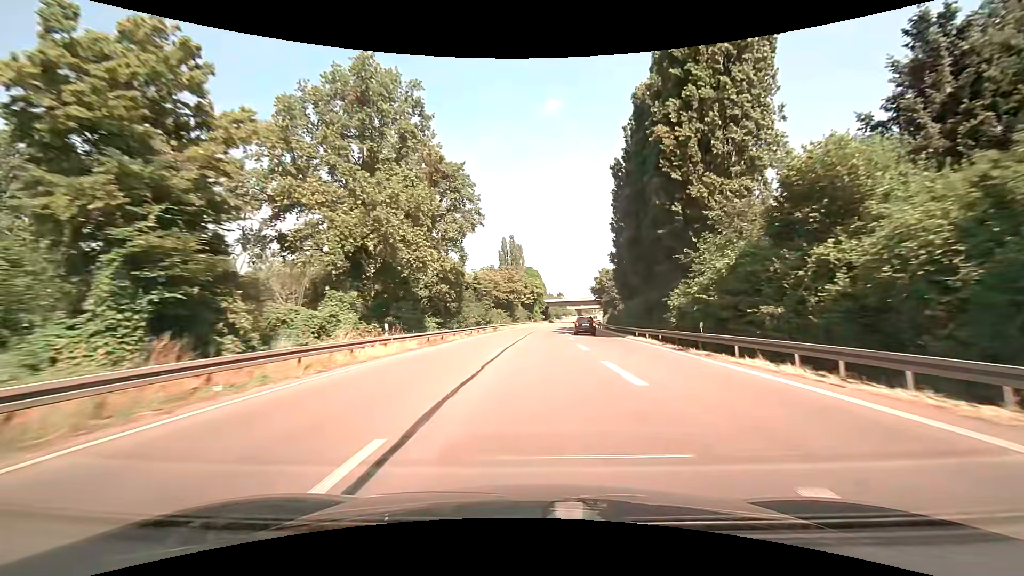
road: trunk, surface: asphalt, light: Day
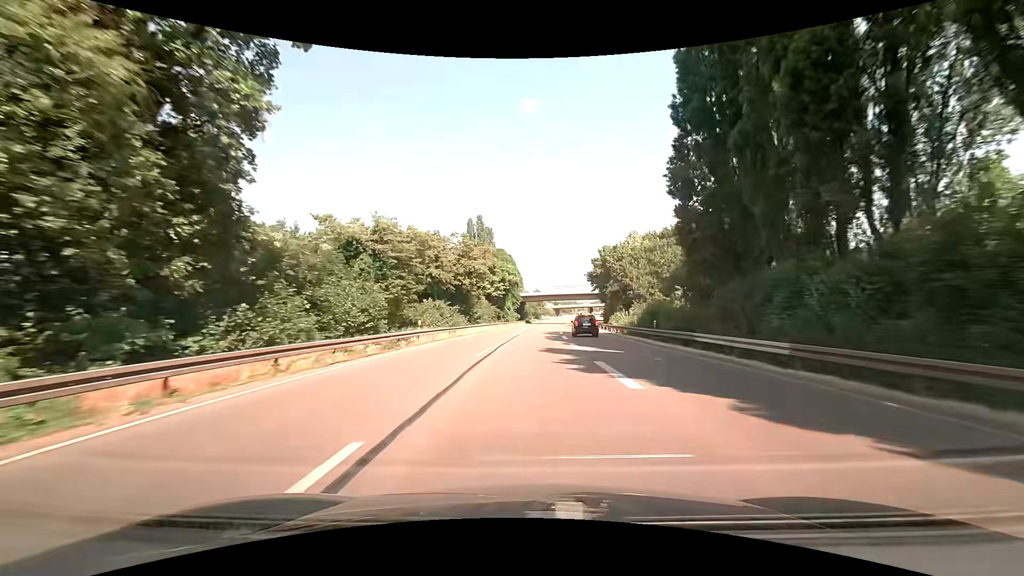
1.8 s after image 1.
(+0.8, +37.0) m; +3°
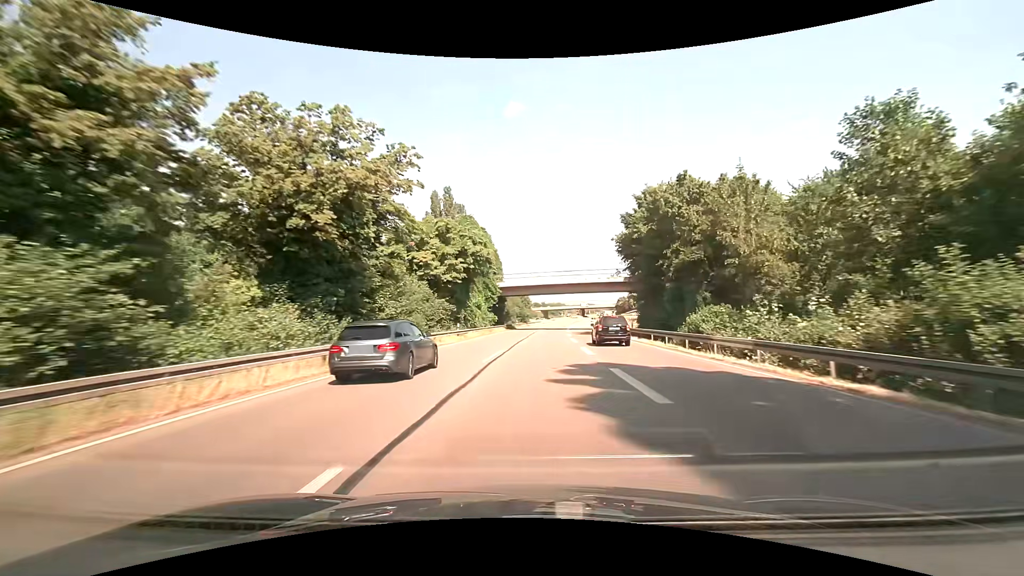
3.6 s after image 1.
(+0.4, +37.6) m; +1°
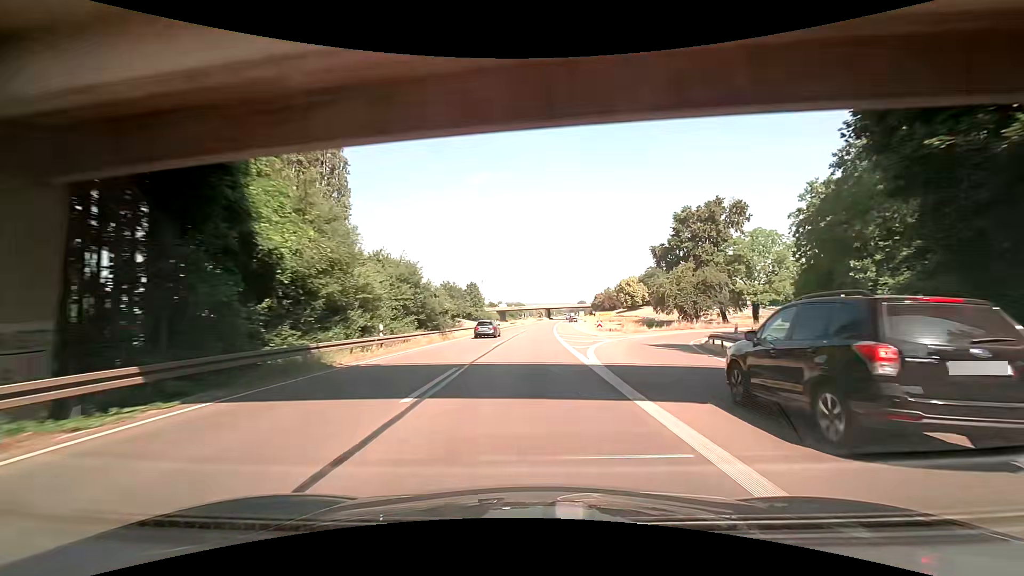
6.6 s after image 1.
(+3.2, +63.7) m; +5°
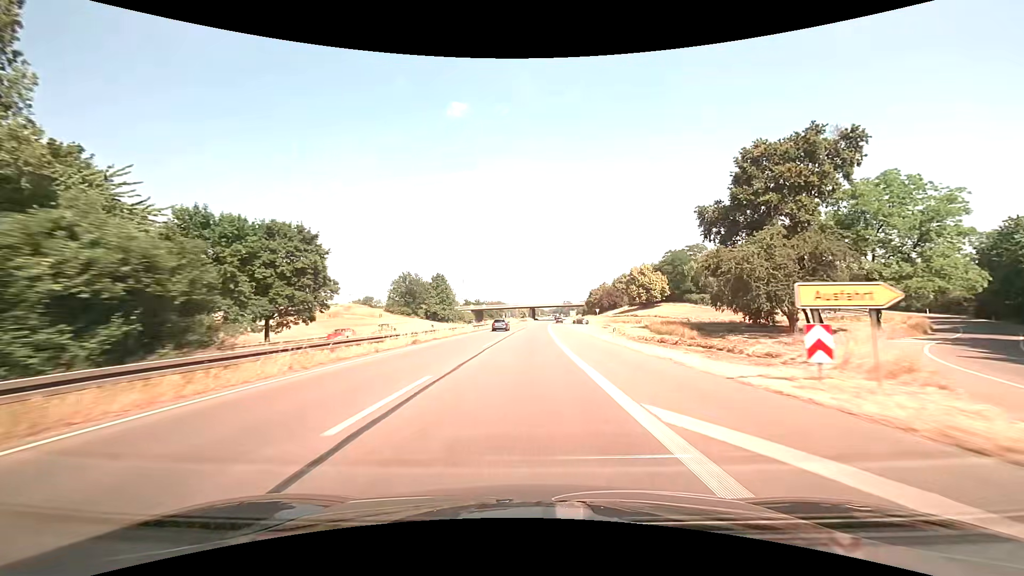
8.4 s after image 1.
(+0.6, +39.3) m; +2°
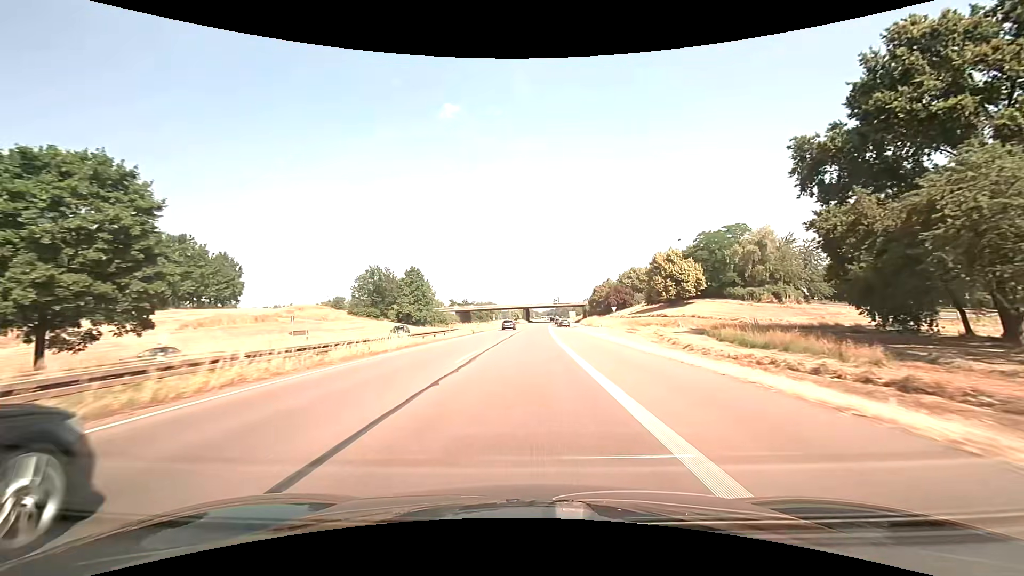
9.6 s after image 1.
(+0.2, +26.7) m; +1°
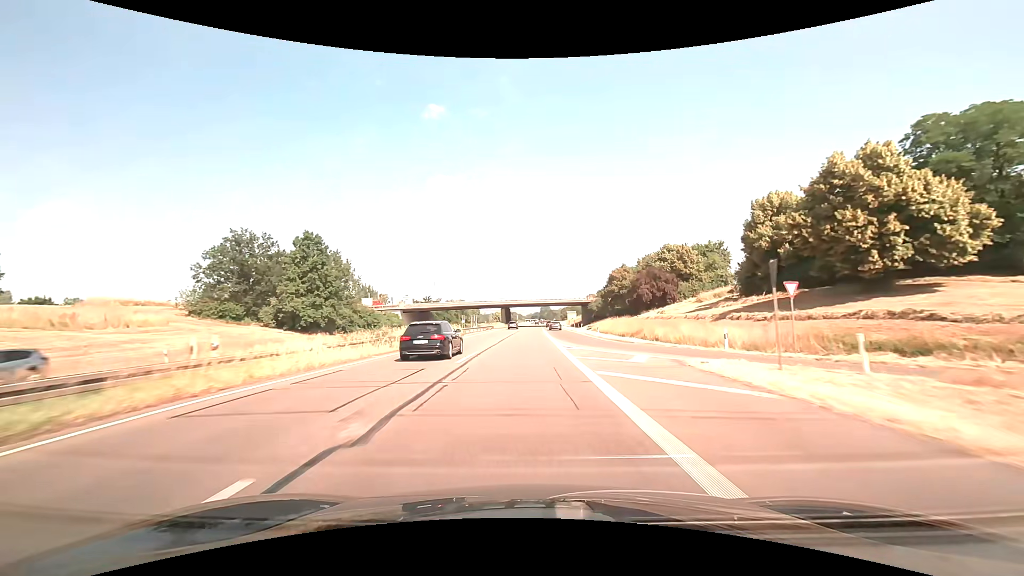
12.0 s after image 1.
(+0.8, +54.6) m; +2°
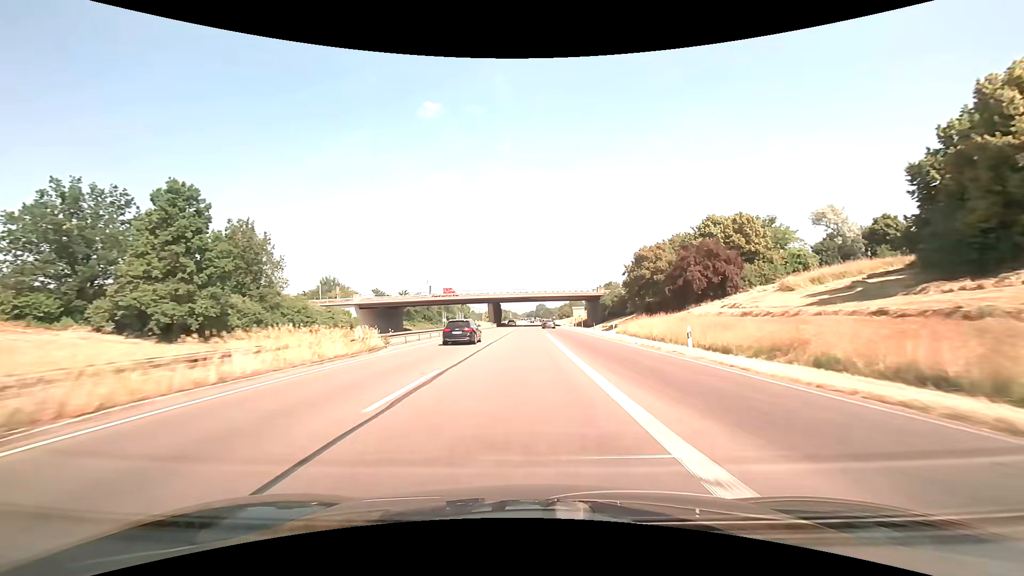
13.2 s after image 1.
(+0.2, +27.7) m; +1°
(0, +10) (0, +20) (0, +30) (0, +40) (0, +50) (0, +60) (0, +70) (+1, +80) (+1, +90) (+1, +100) m
